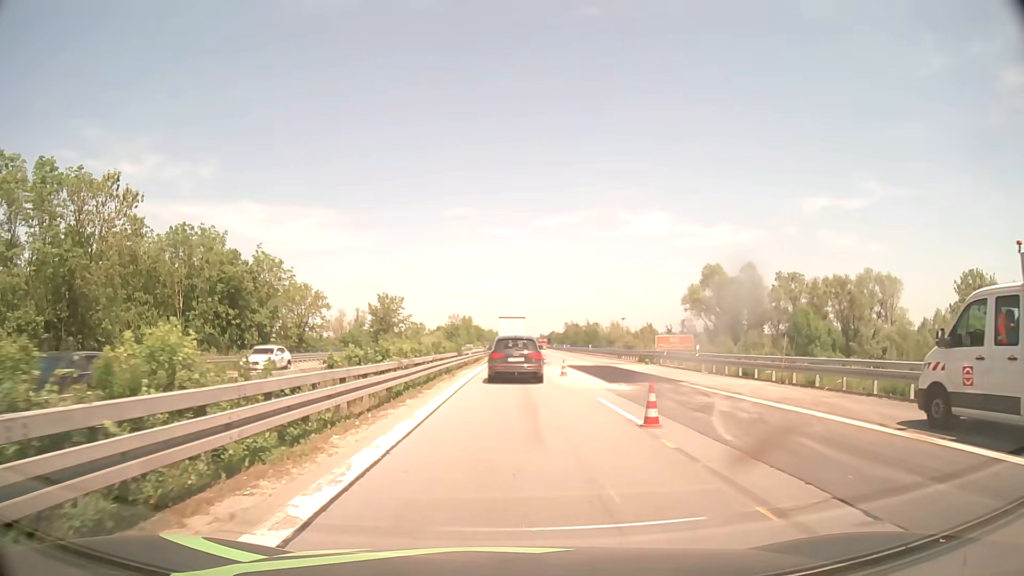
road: motorway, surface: asphalt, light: Day
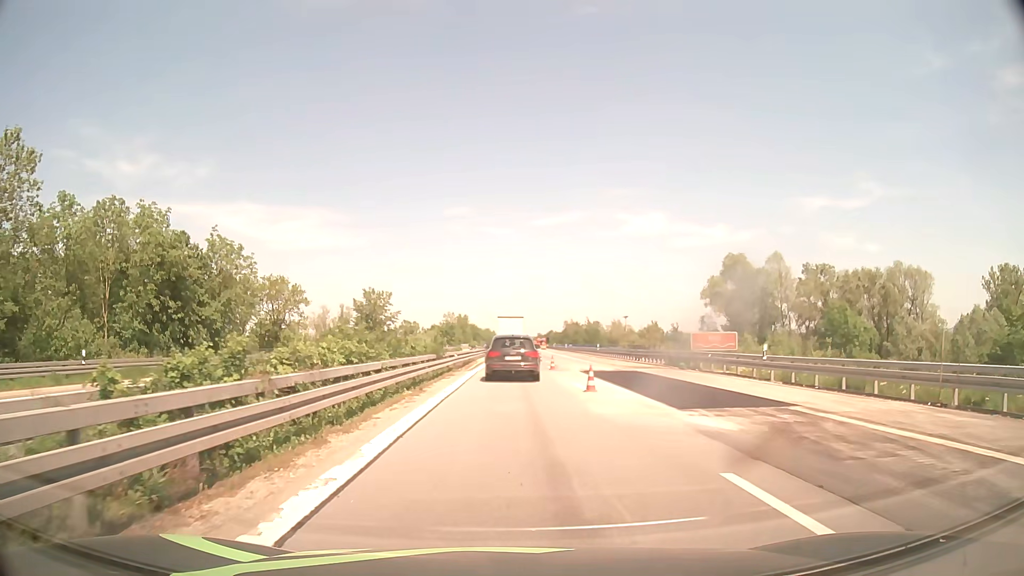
(0.0, +10.3) m; 0°
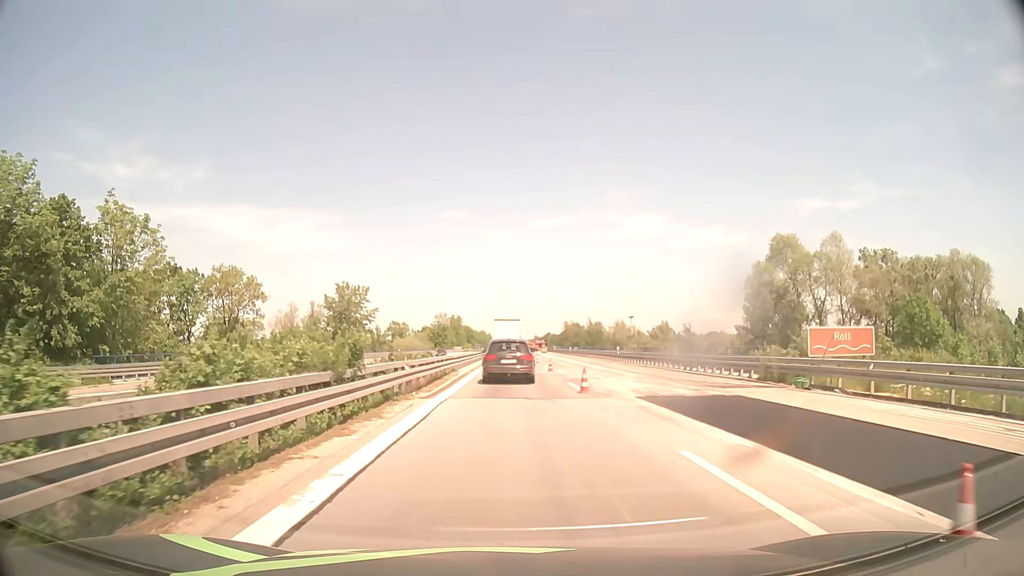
(+0.1, +16.4) m; +1°
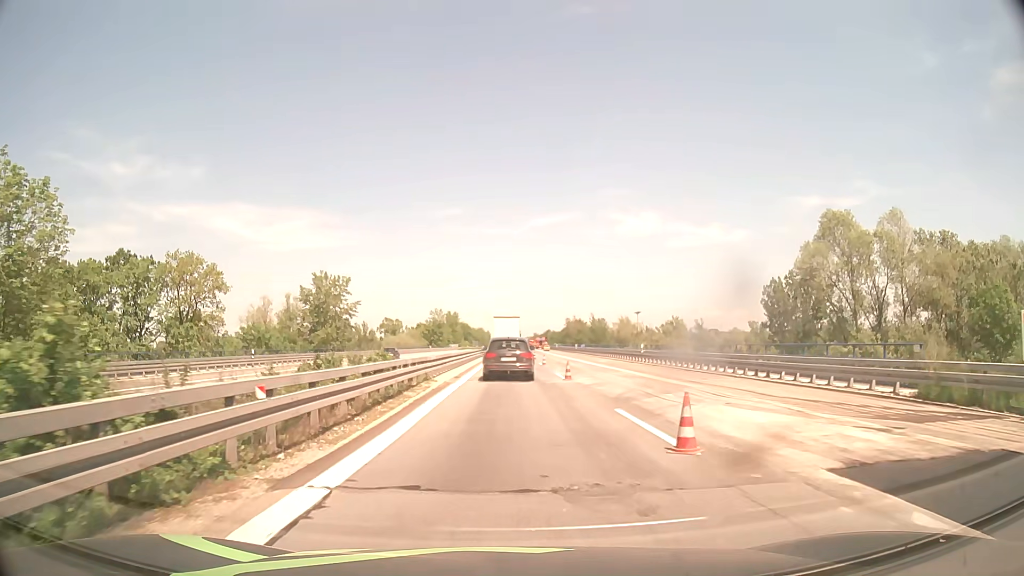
(0.0, +11.5) m; 0°
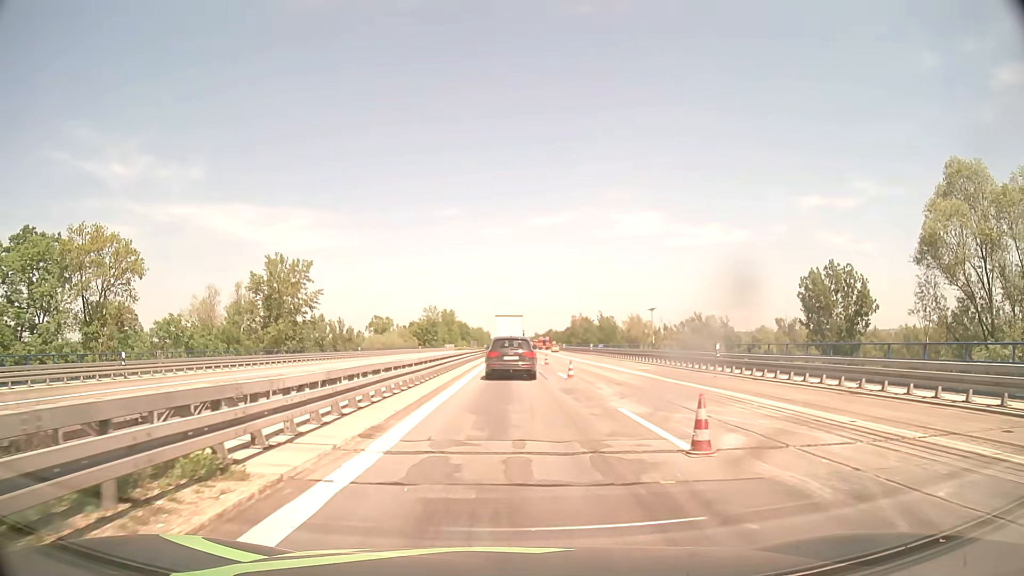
(0.0, +18.1) m; 0°
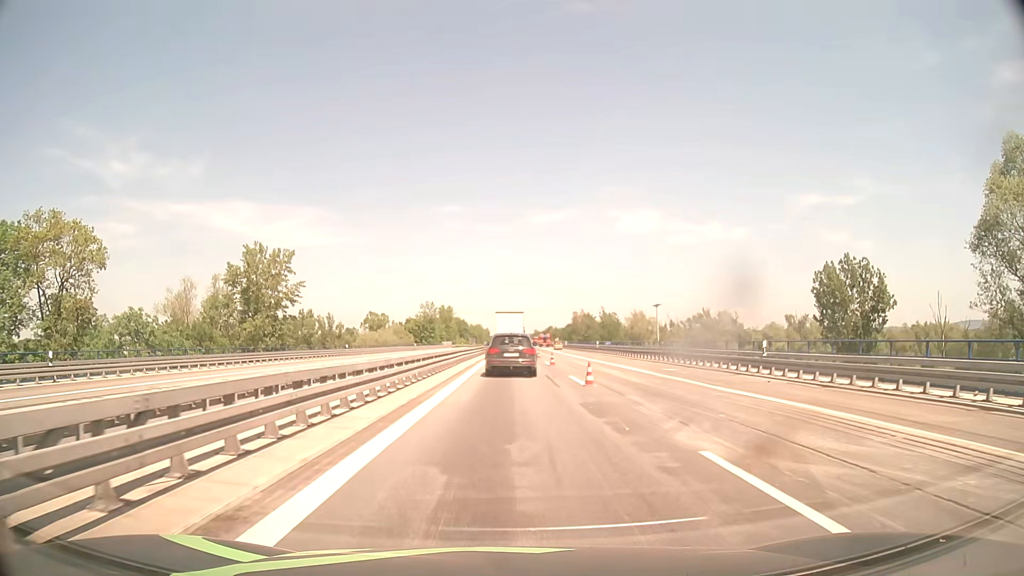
(0.0, +6.1) m; +1°
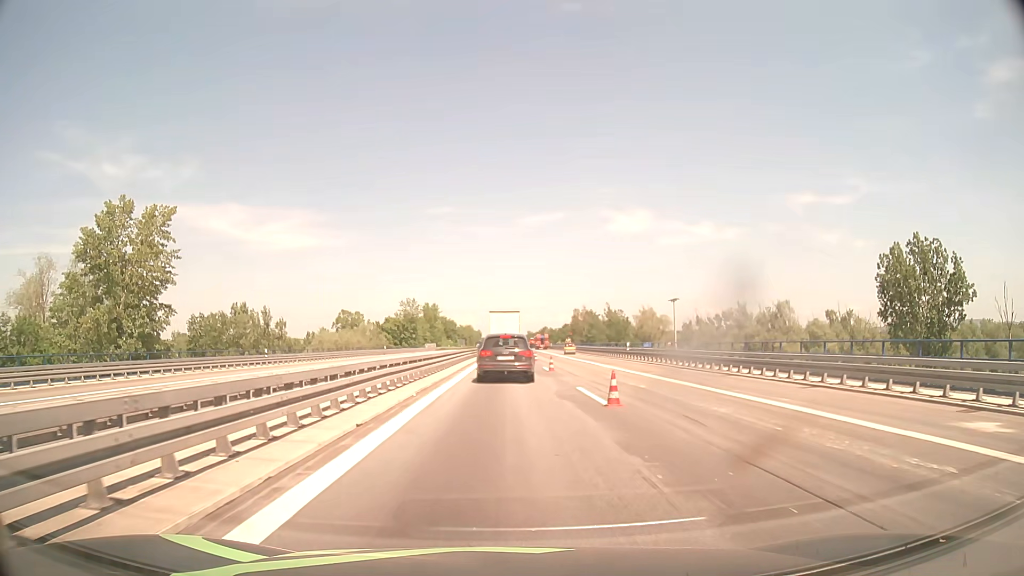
(-0.1, +23.9) m; 0°
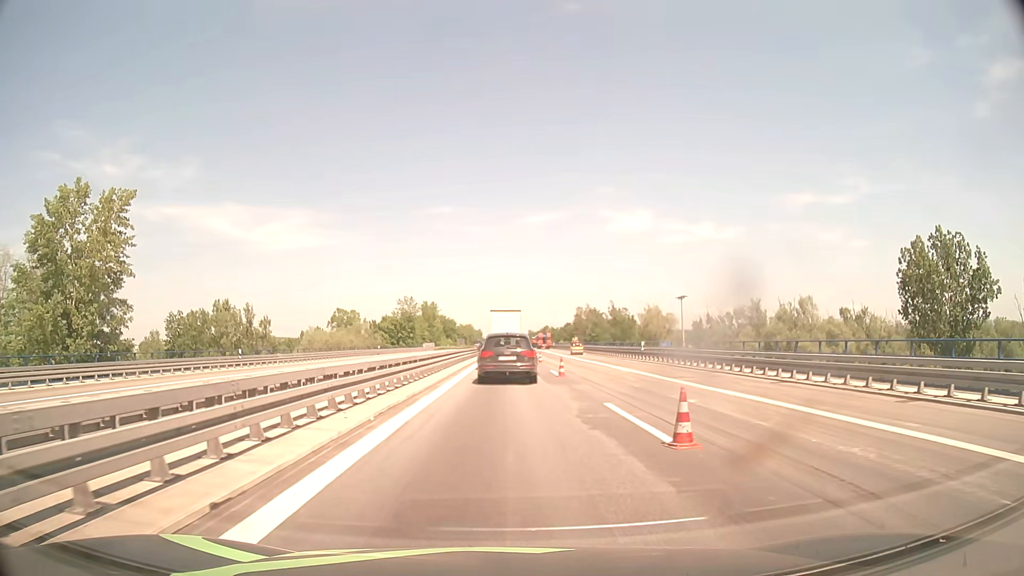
(0.0, +5.5) m; 0°
(0, +10) (0, +20) (0, +30) (0, +40) (0, +50) (0, +60) (0, +70) (0, +80) (+1, +90) (+1, +100) m
